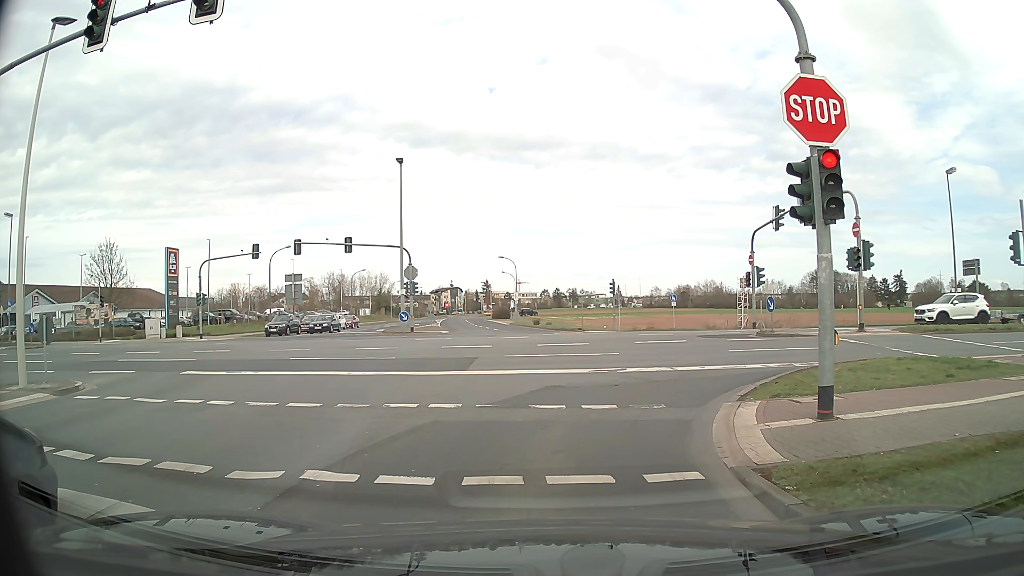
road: tertiary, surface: asphalt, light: Day
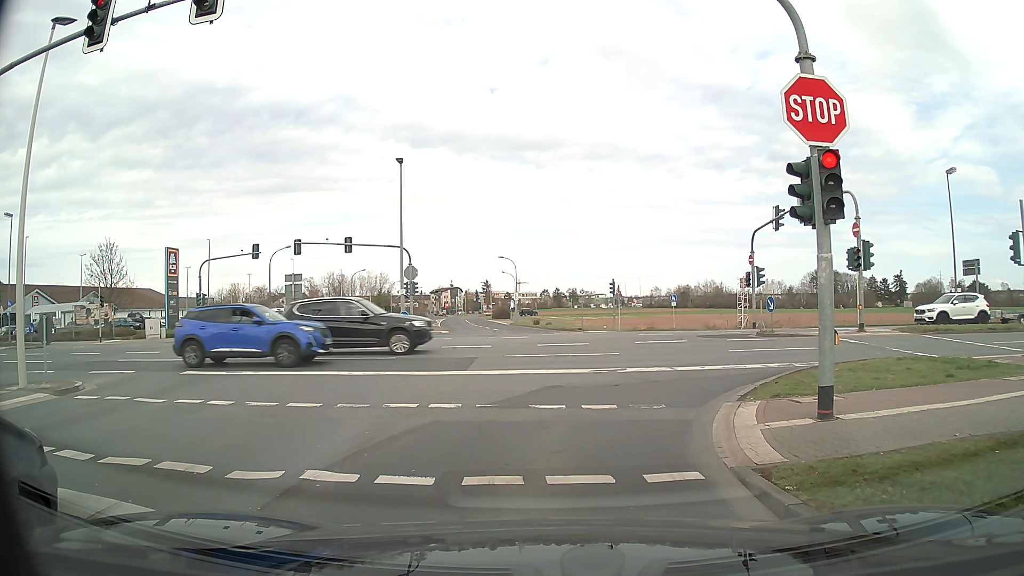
(0.0, 0.0) m; 0°
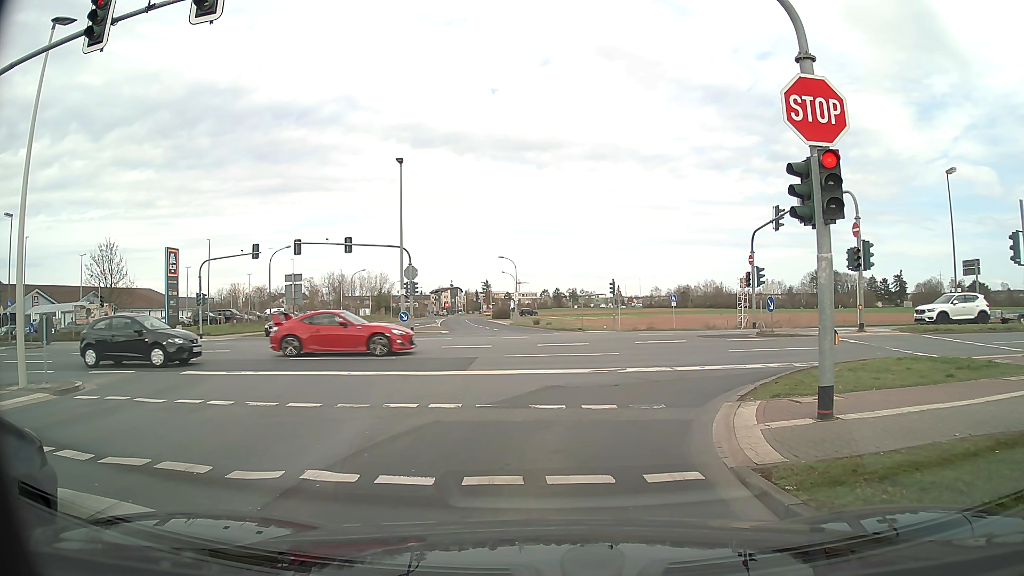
(0.0, 0.0) m; 0°
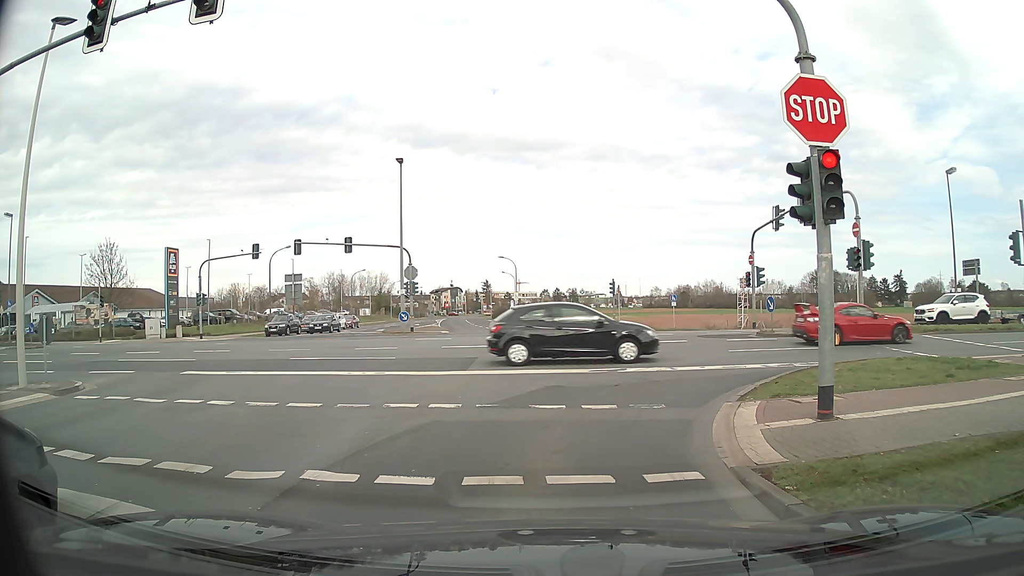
(0.0, 0.0) m; 0°
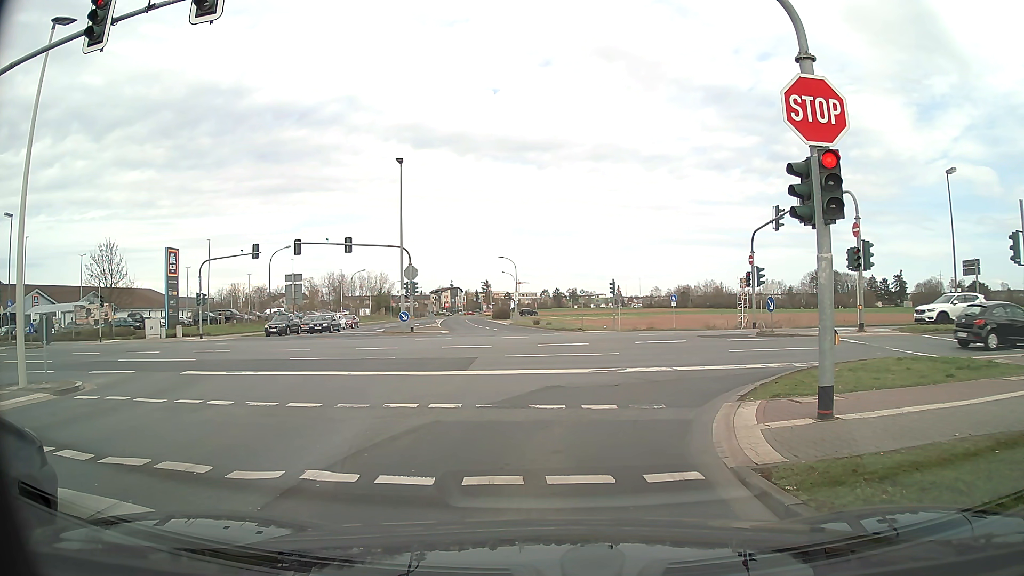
(0.0, 0.0) m; 0°
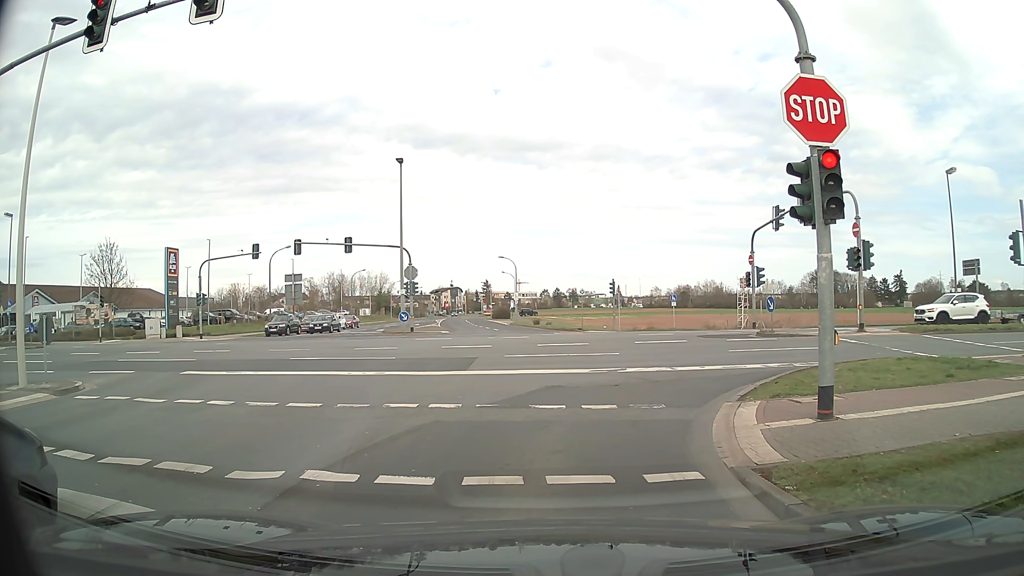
(0.0, 0.0) m; 0°
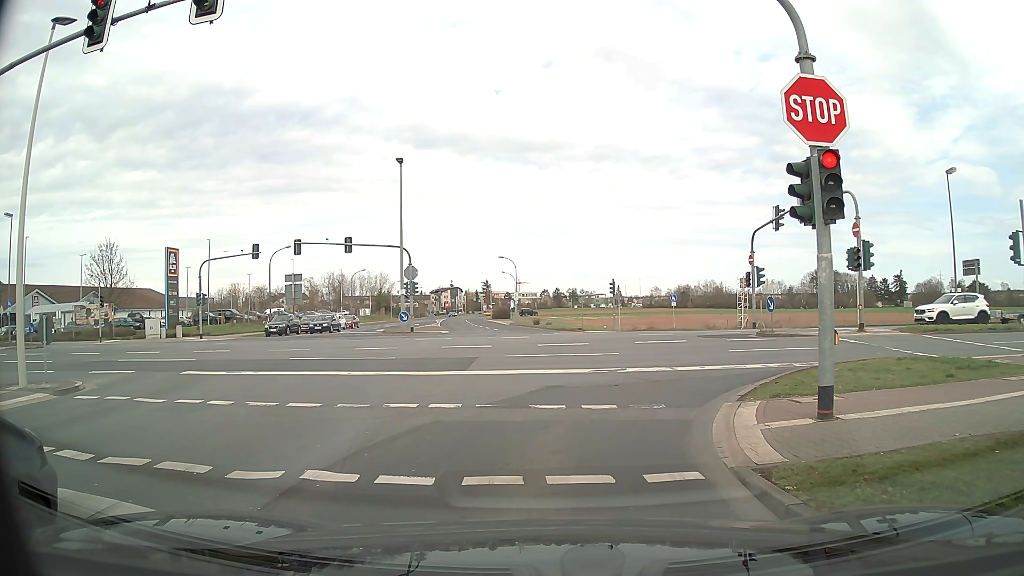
(0.0, 0.0) m; 0°
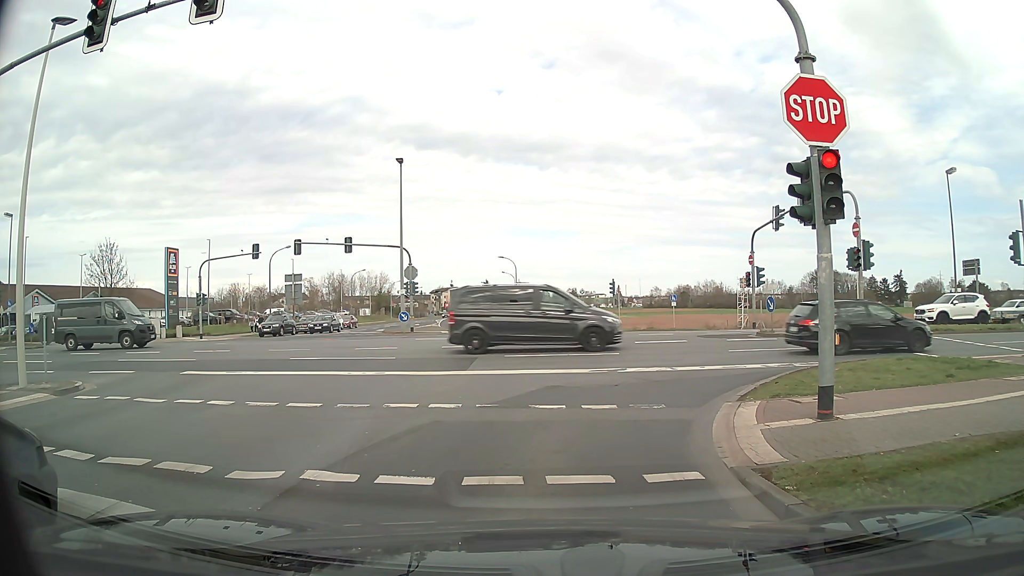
(0.0, 0.0) m; 0°
